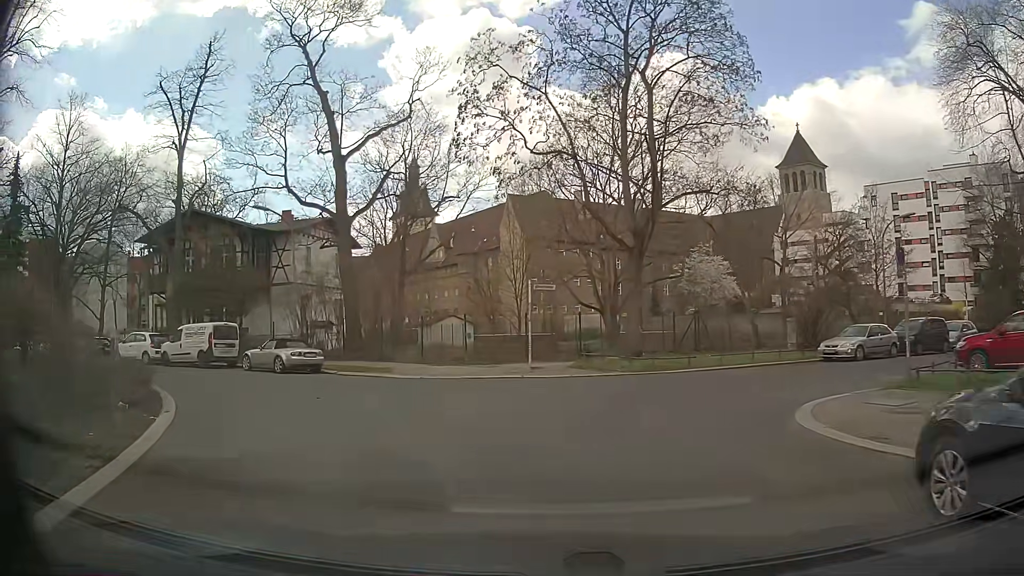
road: residential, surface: asphalt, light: Day
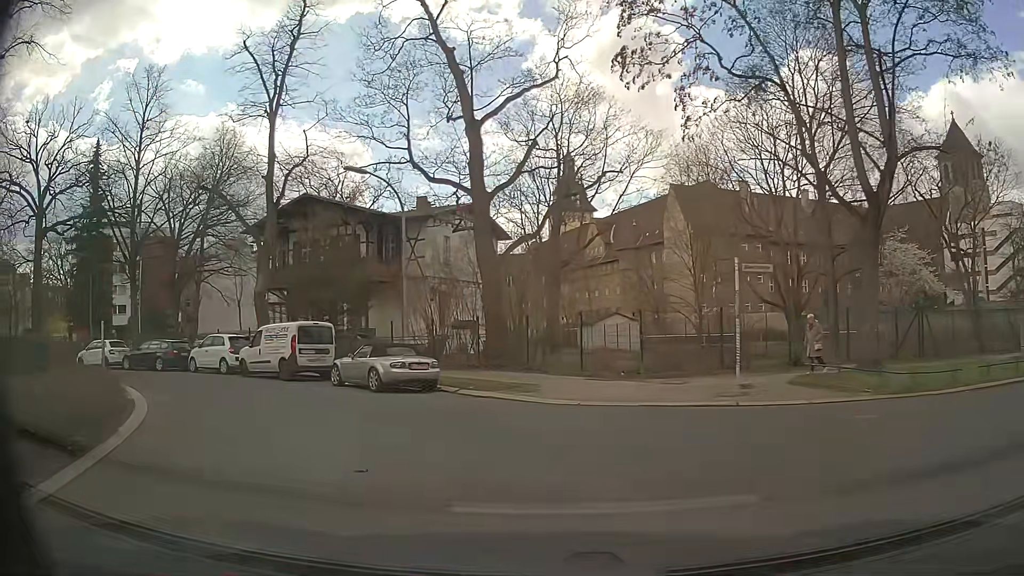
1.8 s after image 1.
(-0.7, +7.0) m; -12°
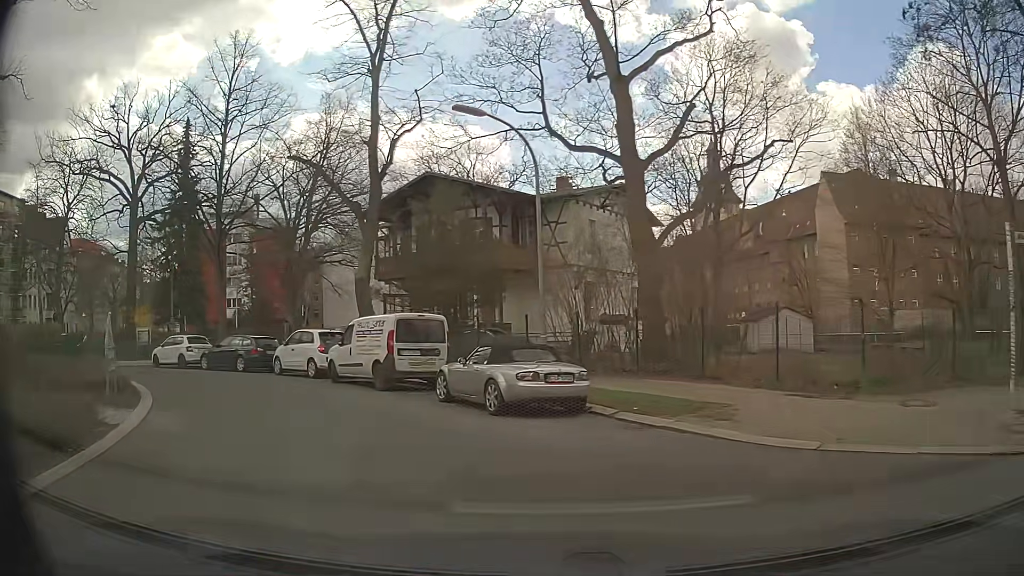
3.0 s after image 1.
(-0.6, +5.3) m; -13°
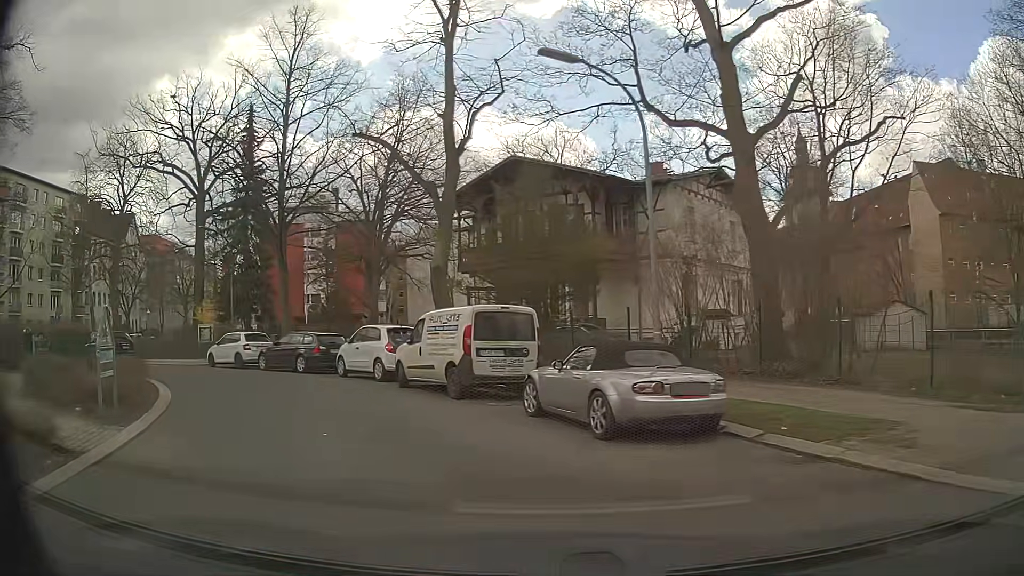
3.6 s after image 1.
(-0.2, +3.0) m; -7°
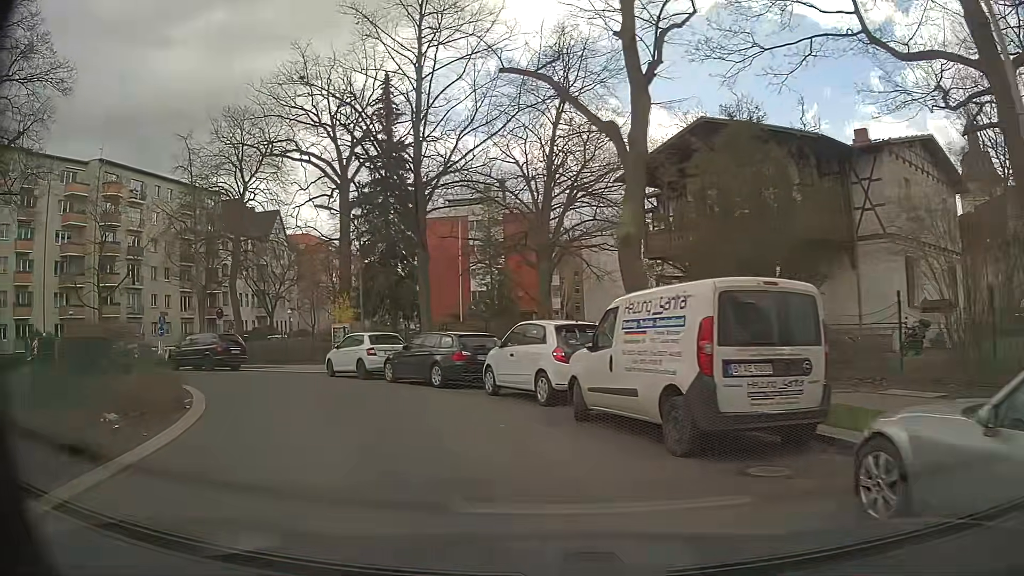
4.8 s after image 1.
(-0.8, +6.3) m; -15°
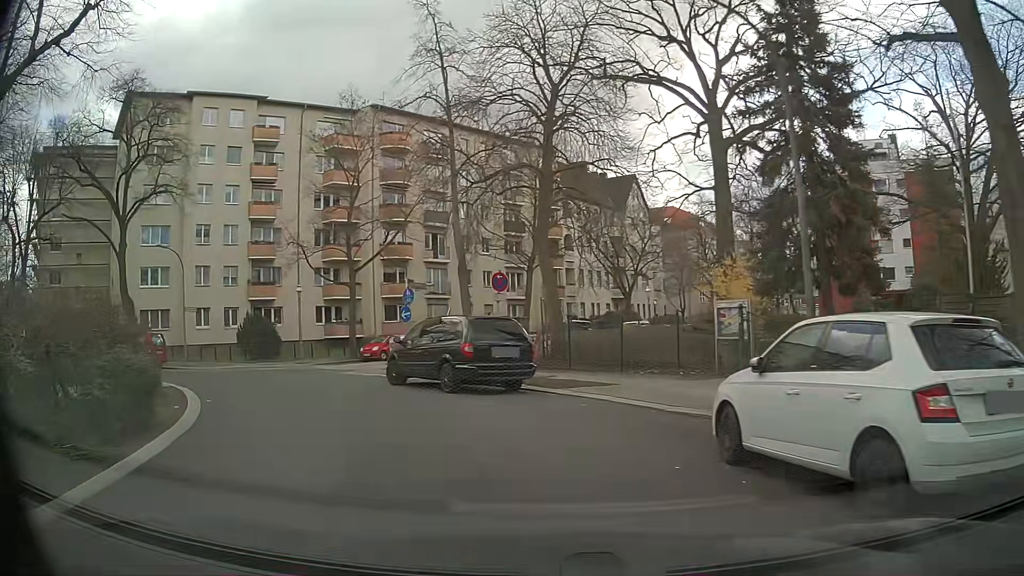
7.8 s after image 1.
(-4.3, +15.9) m; -31°
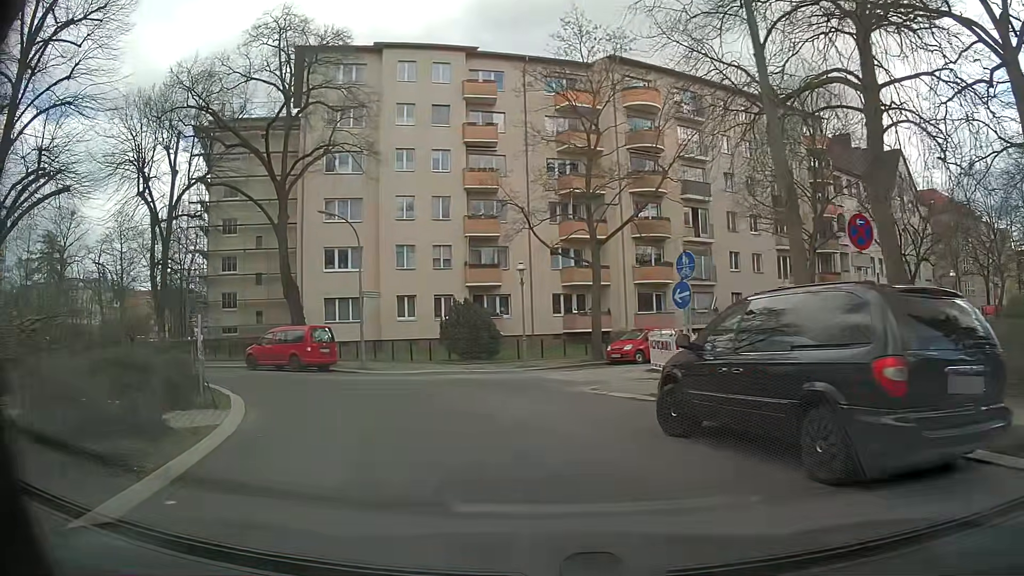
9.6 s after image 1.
(-1.8, +9.2) m; -21°
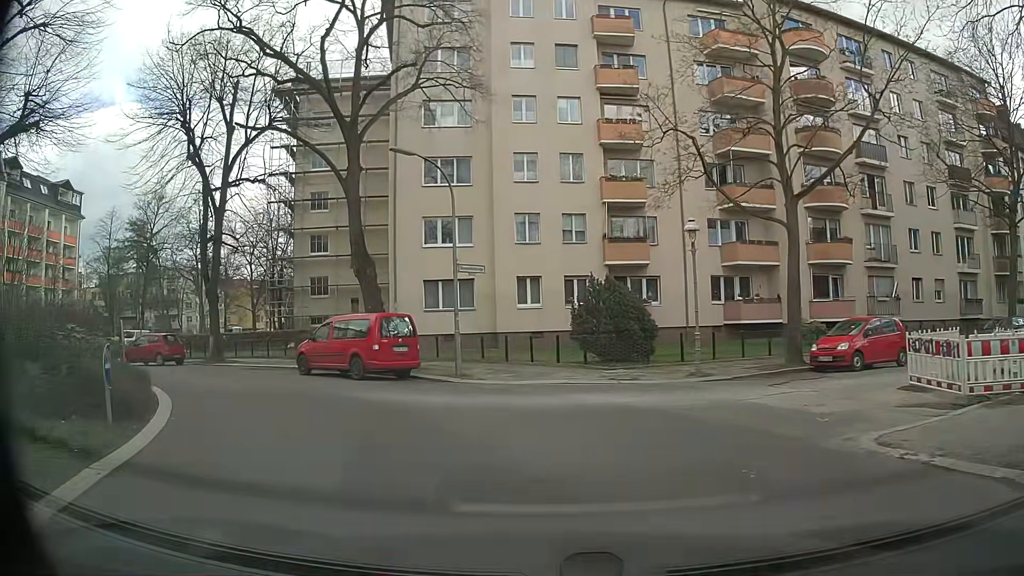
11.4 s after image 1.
(-0.9, +8.4) m; -11°
